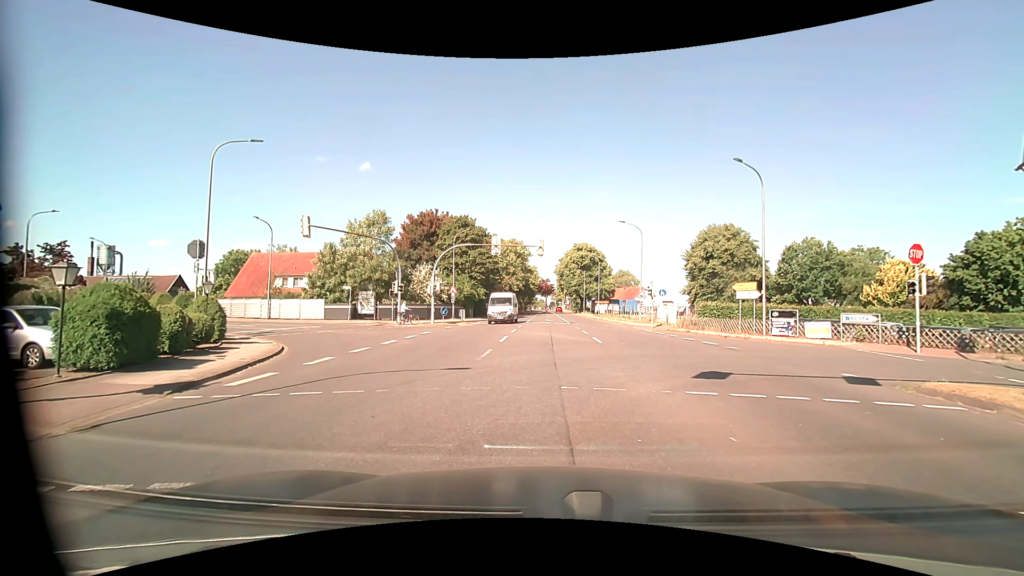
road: tertiary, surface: asphalt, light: Day
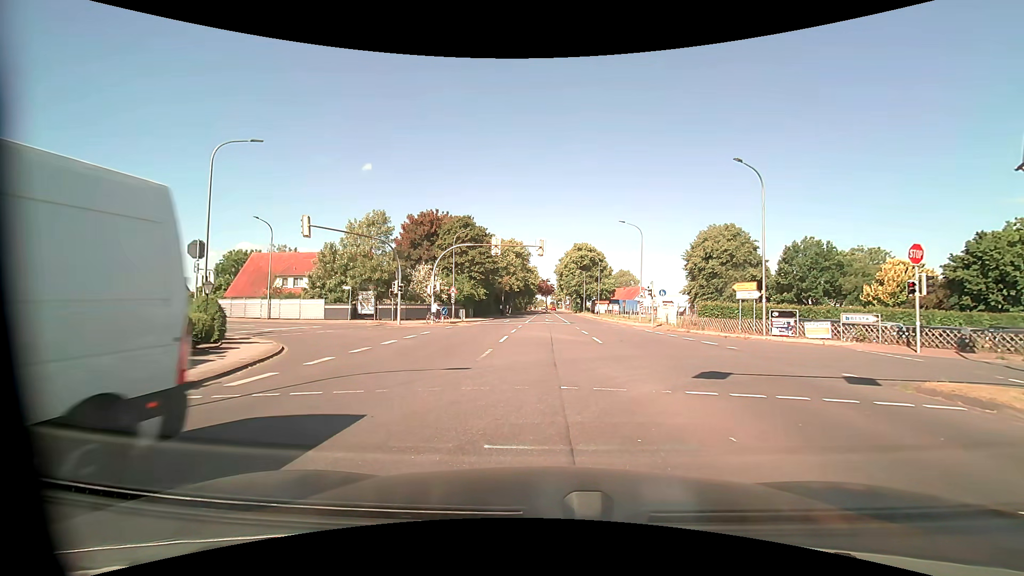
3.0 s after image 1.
(0.0, 0.0) m; 0°
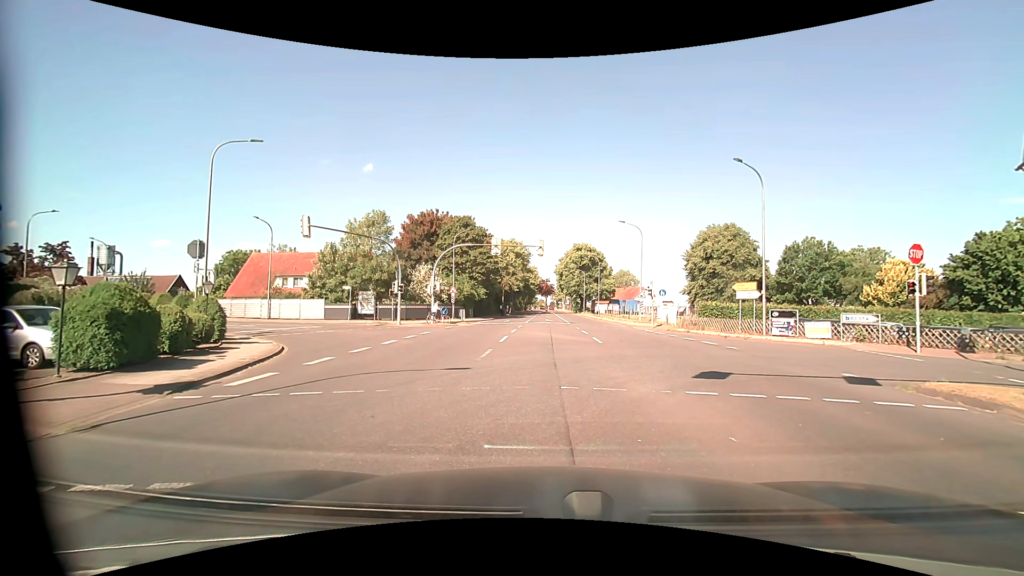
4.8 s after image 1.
(0.0, 0.0) m; 0°
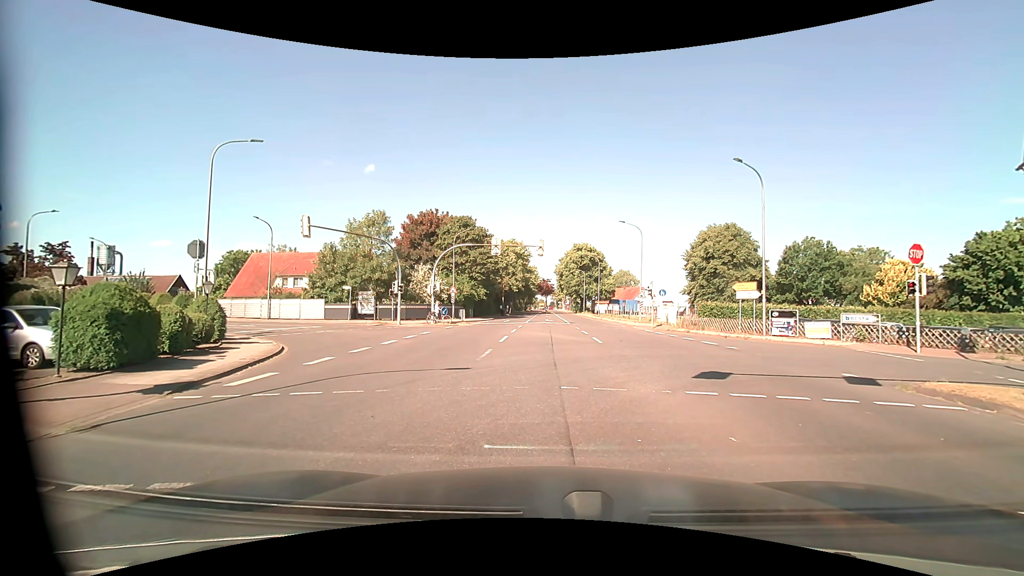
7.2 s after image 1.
(0.0, 0.0) m; 0°
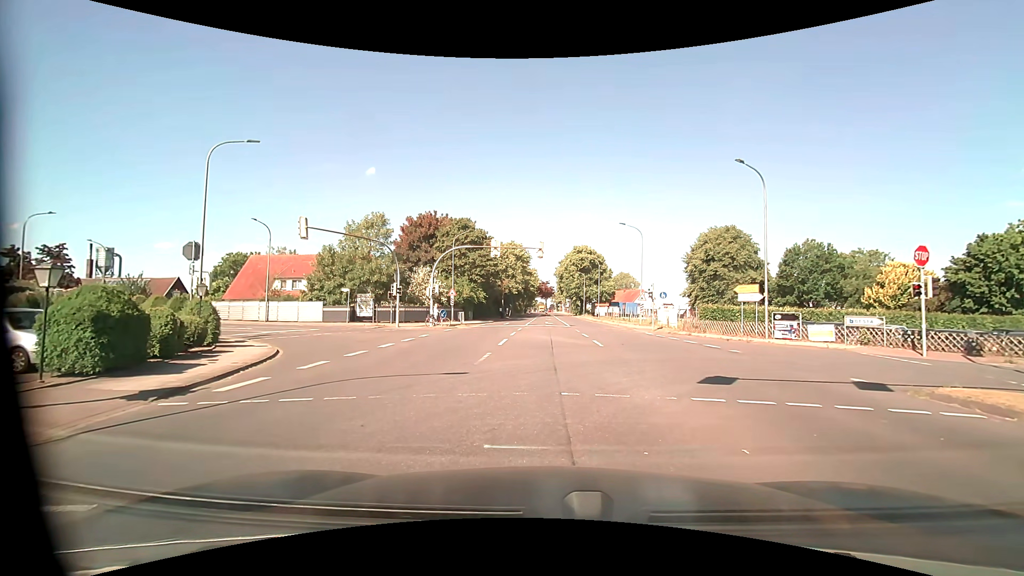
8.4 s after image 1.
(0.0, +0.4) m; 0°
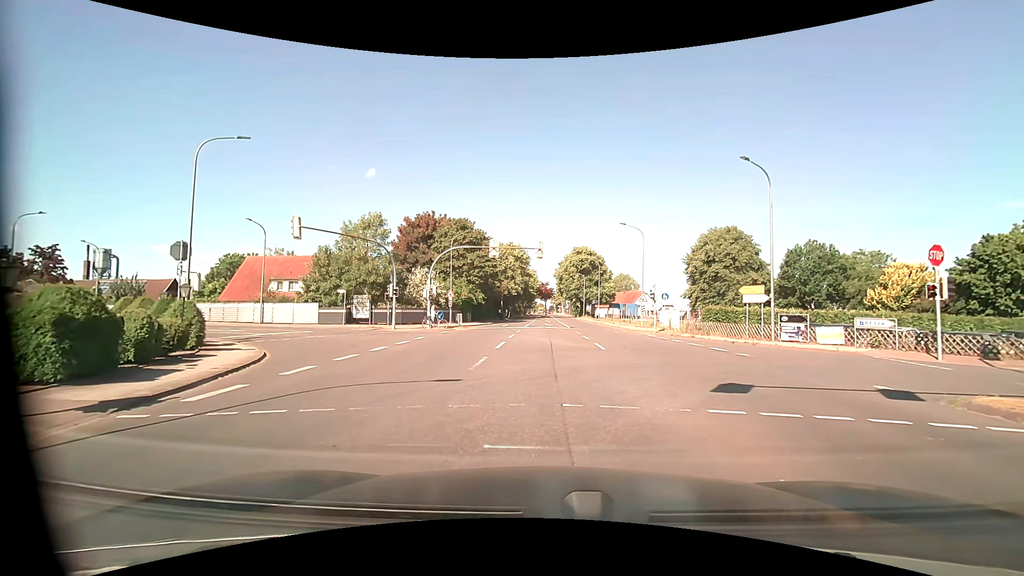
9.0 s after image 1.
(0.0, +0.9) m; -1°
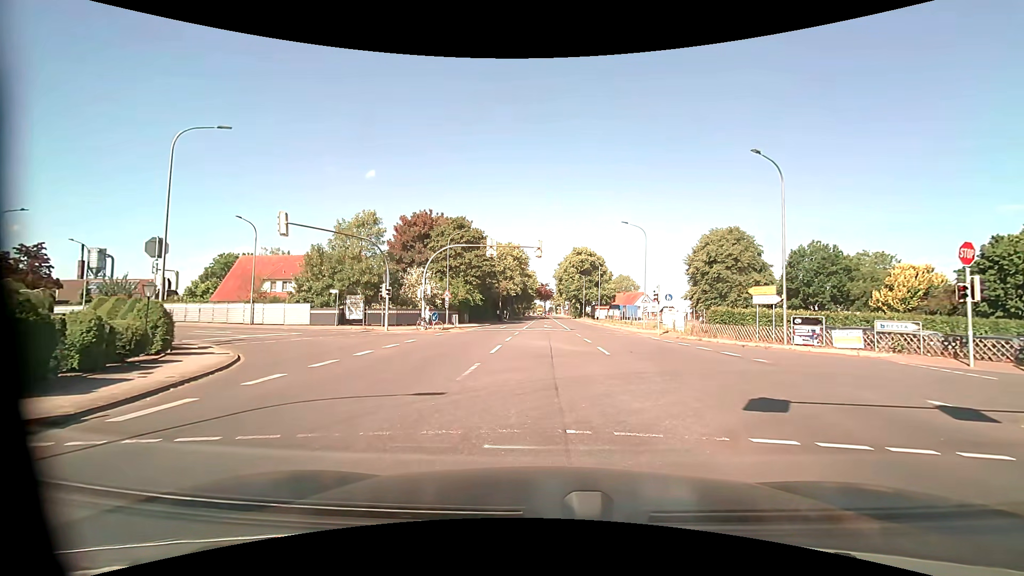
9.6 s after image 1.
(0.0, +1.6) m; +1°
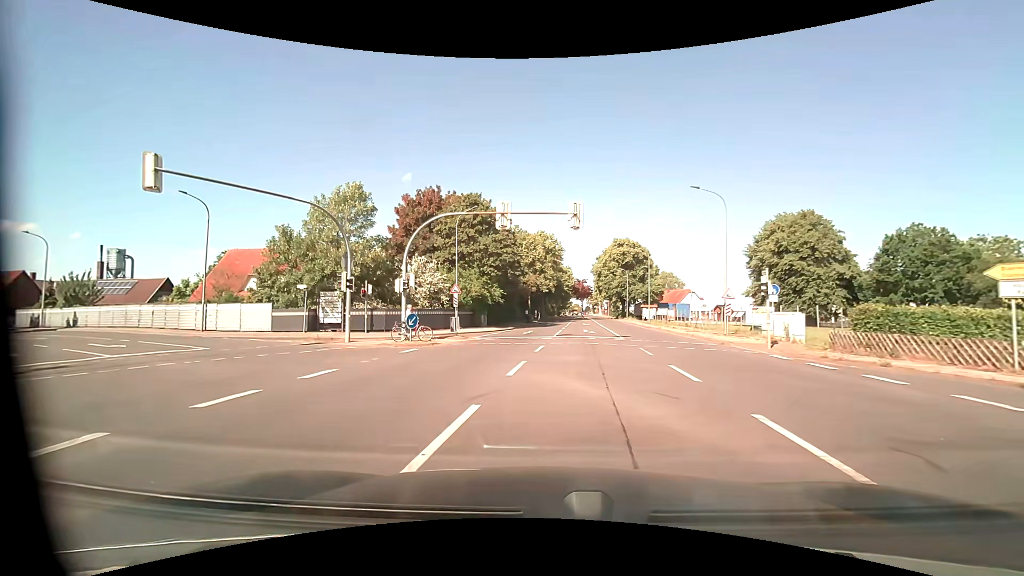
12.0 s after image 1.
(-0.1, +12.3) m; -4°
(-2, +10) (-8, +18) (-15, +24) (-24, +30) (-32, +35) (-41, +40) (-50, +44) (-59, +47) (-69, +50) (-79, +52) m
